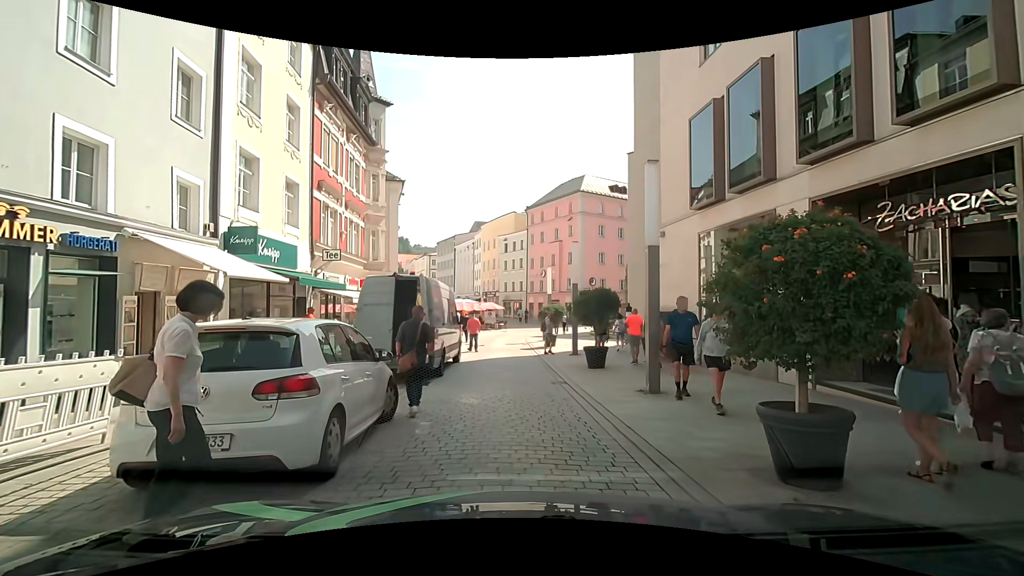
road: residential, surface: paving_stones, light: Day
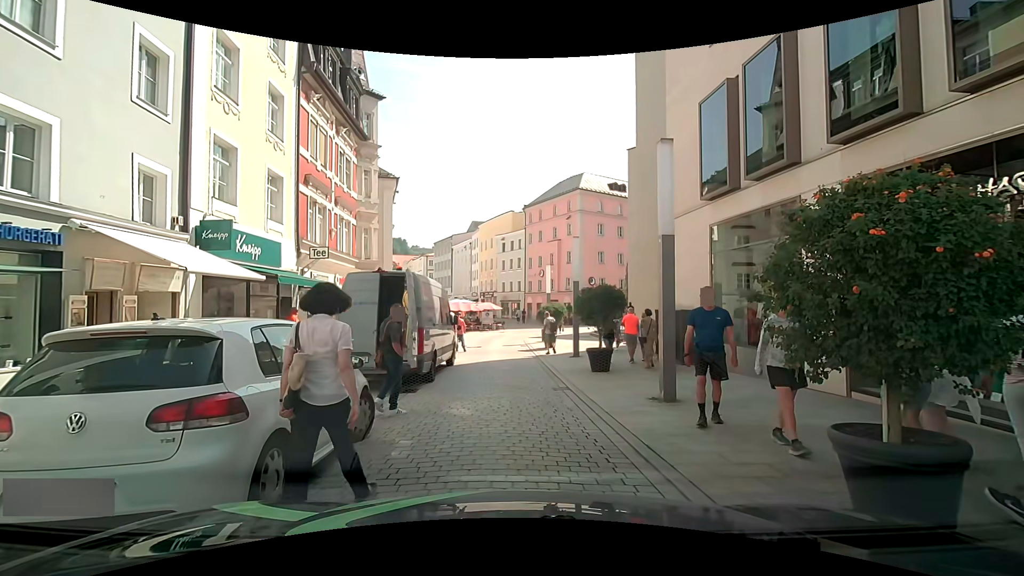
(0.0, +1.0) m; 0°
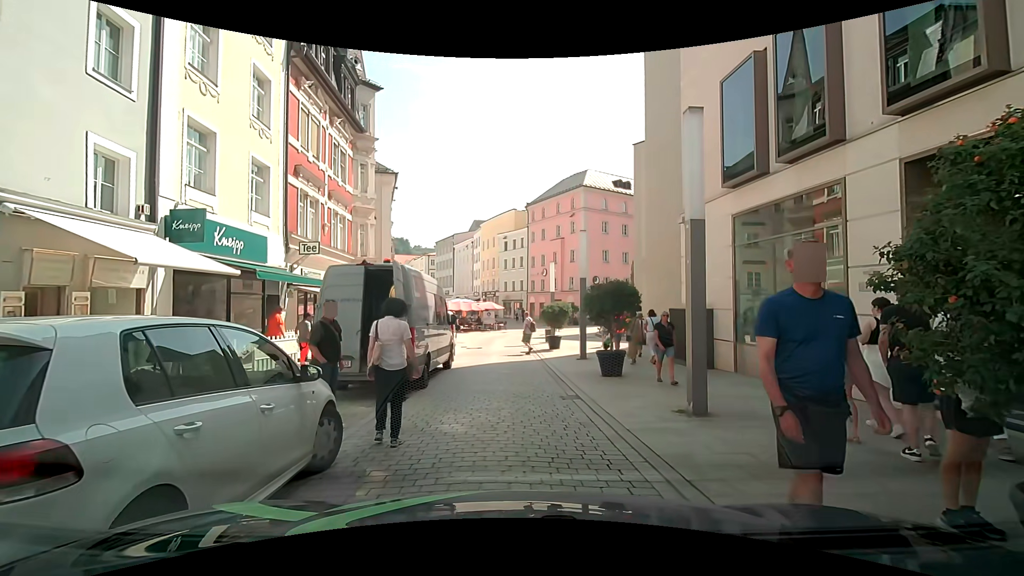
(0.0, +1.3) m; 0°
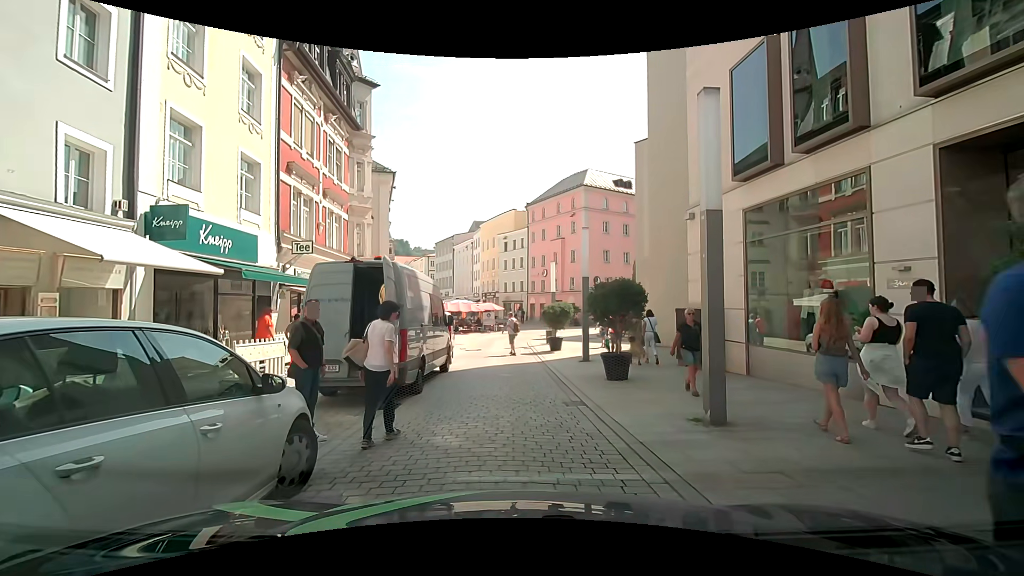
(0.0, +0.7) m; 0°
